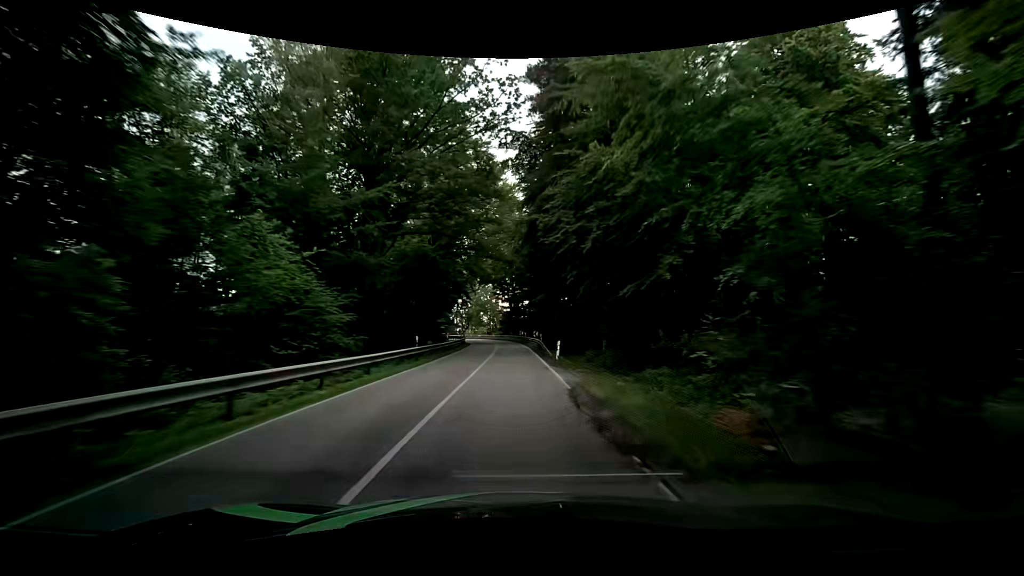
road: secondary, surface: asphalt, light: Day
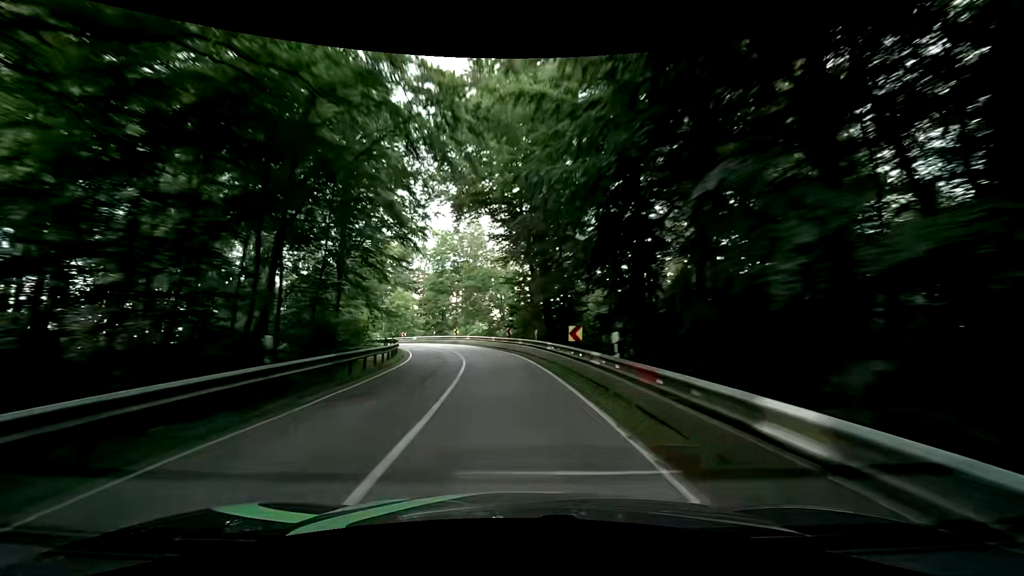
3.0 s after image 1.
(-1.1, +47.1) m; -3°
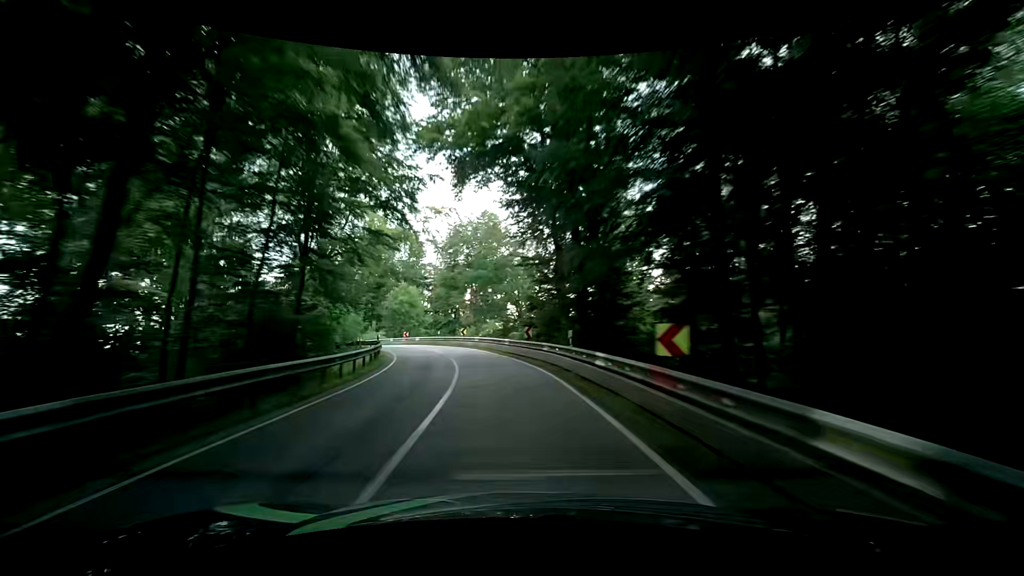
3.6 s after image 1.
(-0.2, +8.6) m; -3°
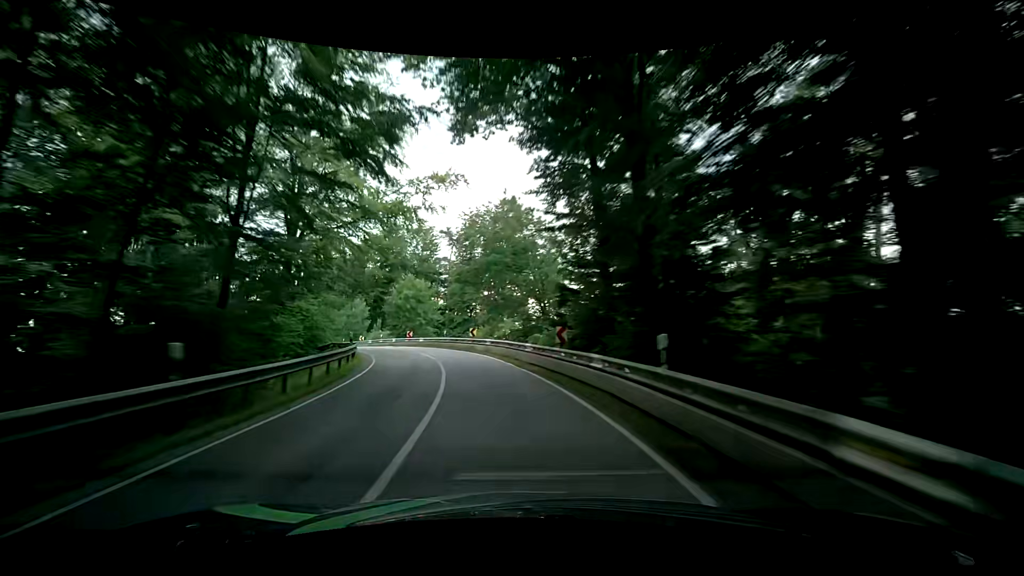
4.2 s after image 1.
(-0.1, +8.1) m; -1°
(0, +10) (-2, +20) (-4, +30) (-8, +39) (-13, +48) (-18, +56) (-24, +64) (-30, +72) (-37, +80) (-44, +87) m
